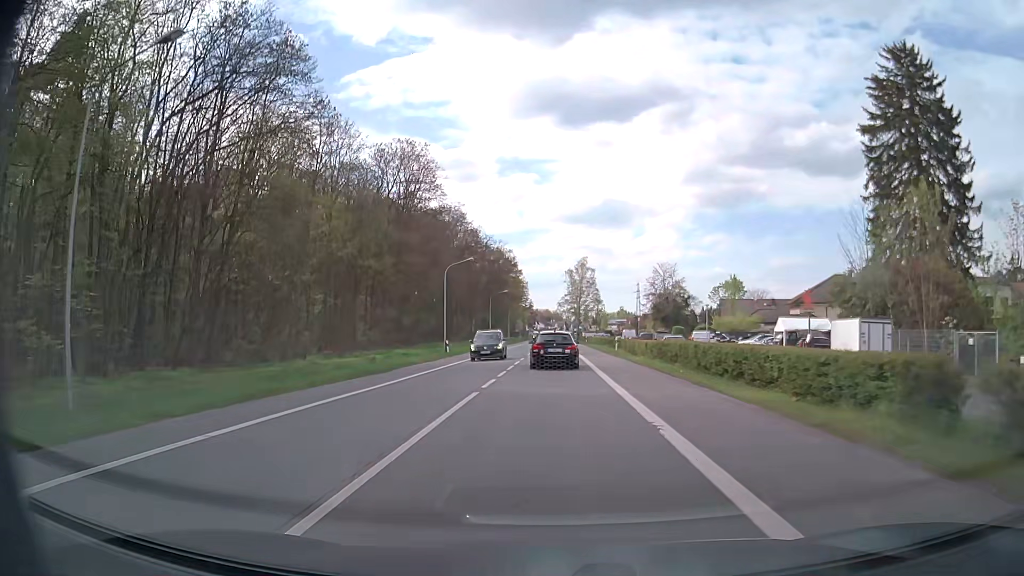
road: primary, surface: asphalt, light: Day
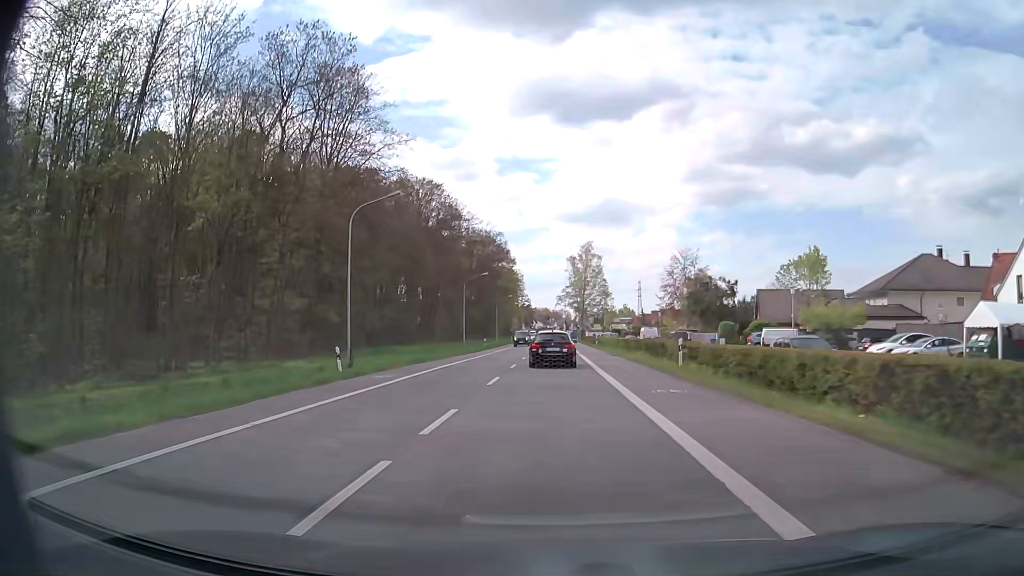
(-0.1, +26.7) m; 0°
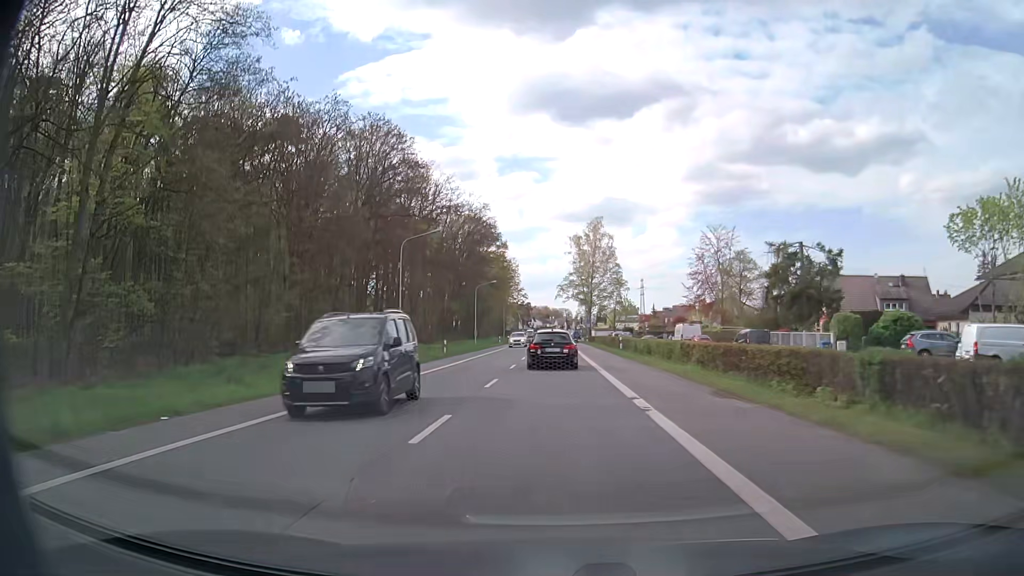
(0.0, +27.9) m; 0°
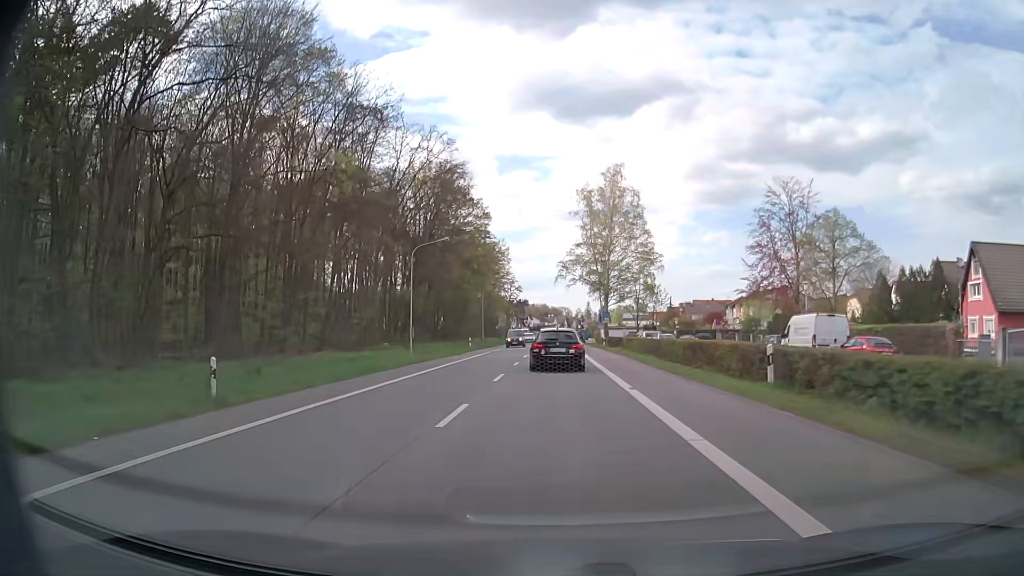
(0.0, +34.4) m; 0°
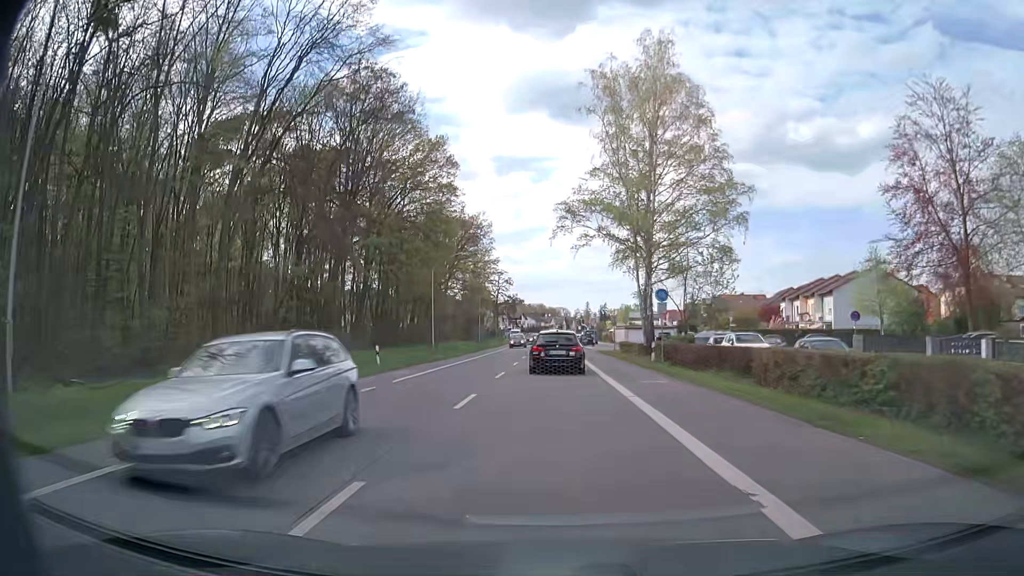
(+0.2, +33.5) m; 0°
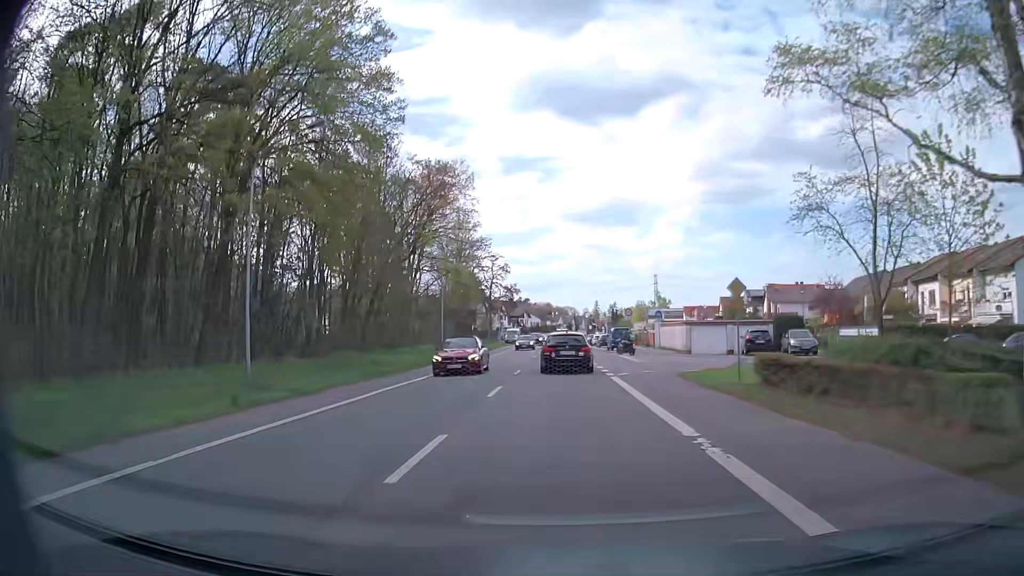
(-0.2, +32.9) m; 0°
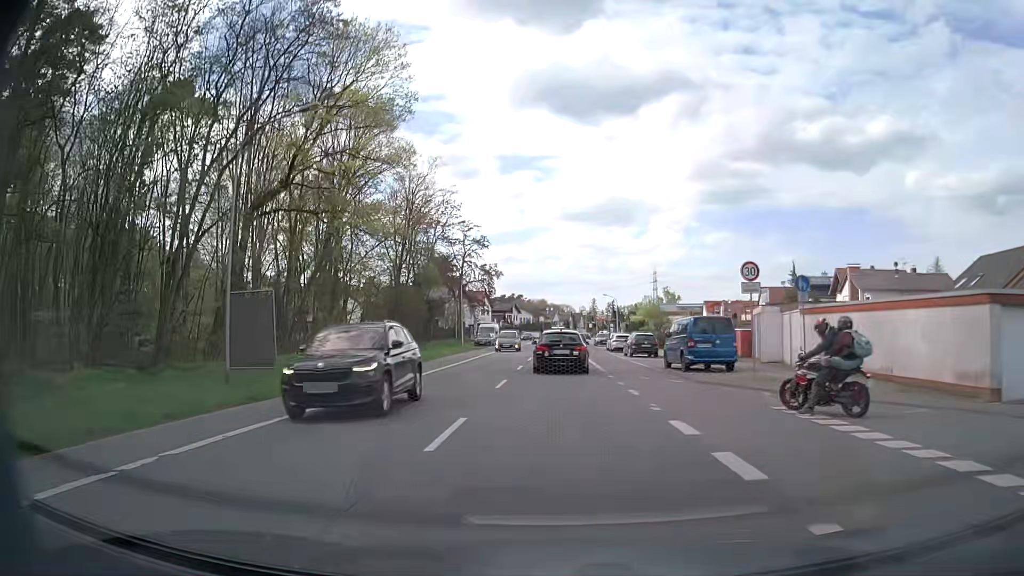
(0.0, +34.4) m; 0°
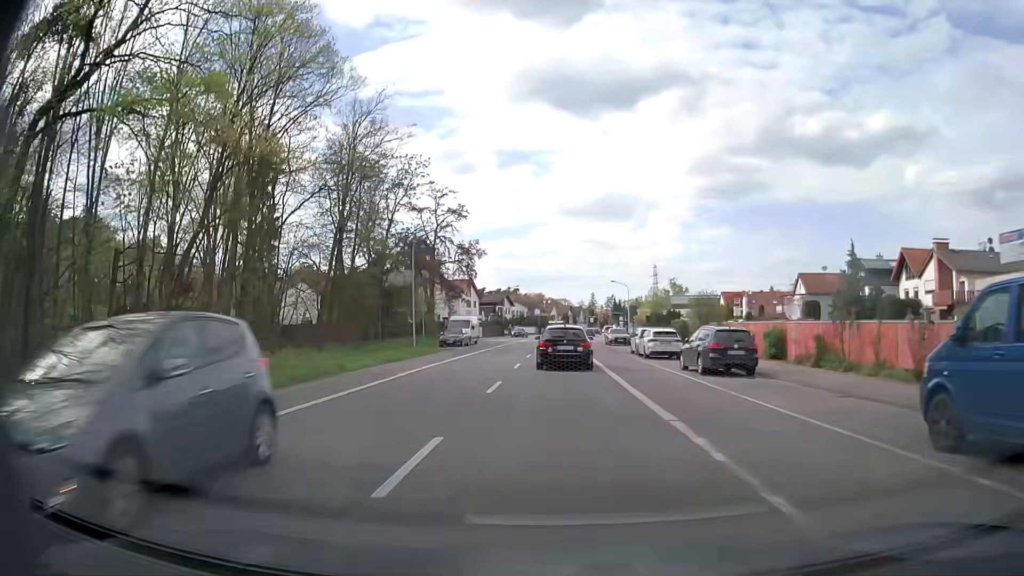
(0.0, +20.3) m; 0°
(0, +10) (0, +20) (0, +30) (0, +40) (+1, +50) (+1, +60) (+1, +70) (+2, +80) (+2, +90) (+3, +100) m
